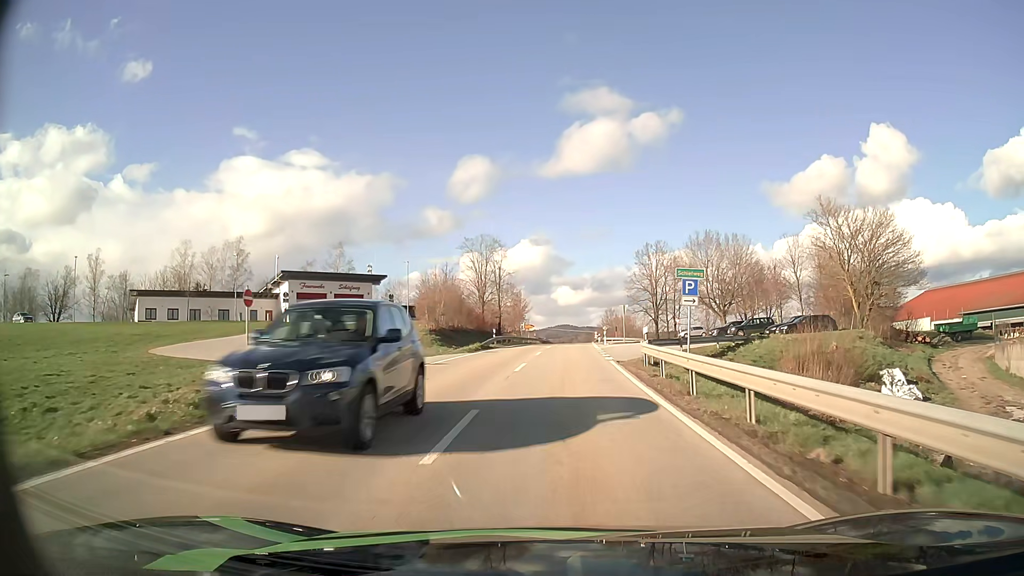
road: secondary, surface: asphalt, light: Day
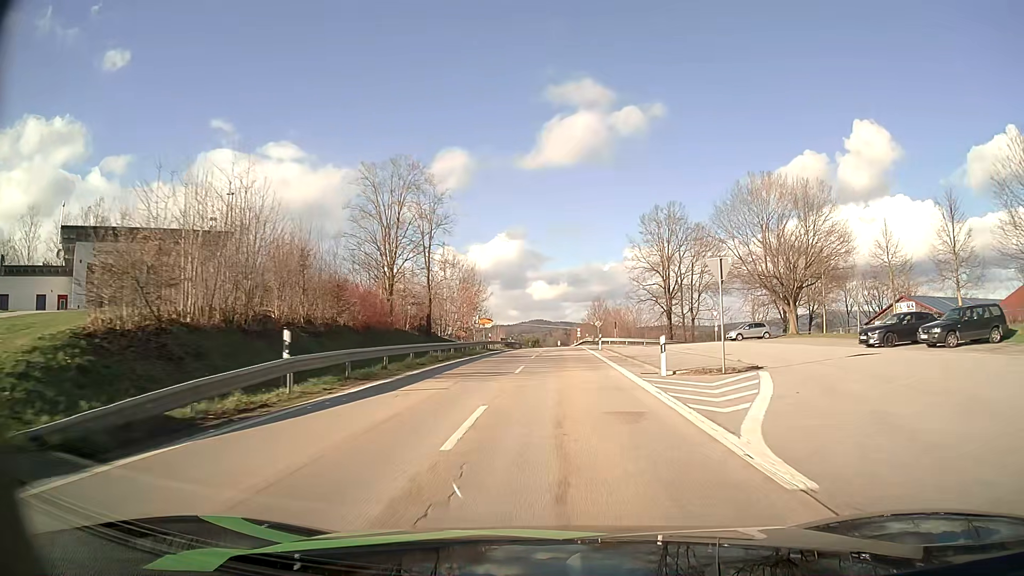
(+0.7, +36.7) m; +2°
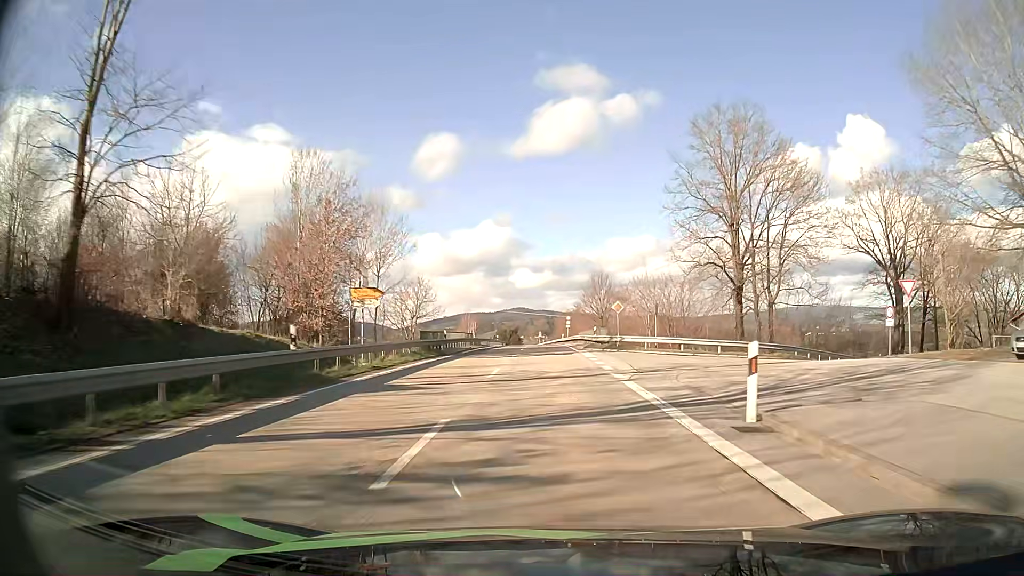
(+0.6, +39.8) m; +1°
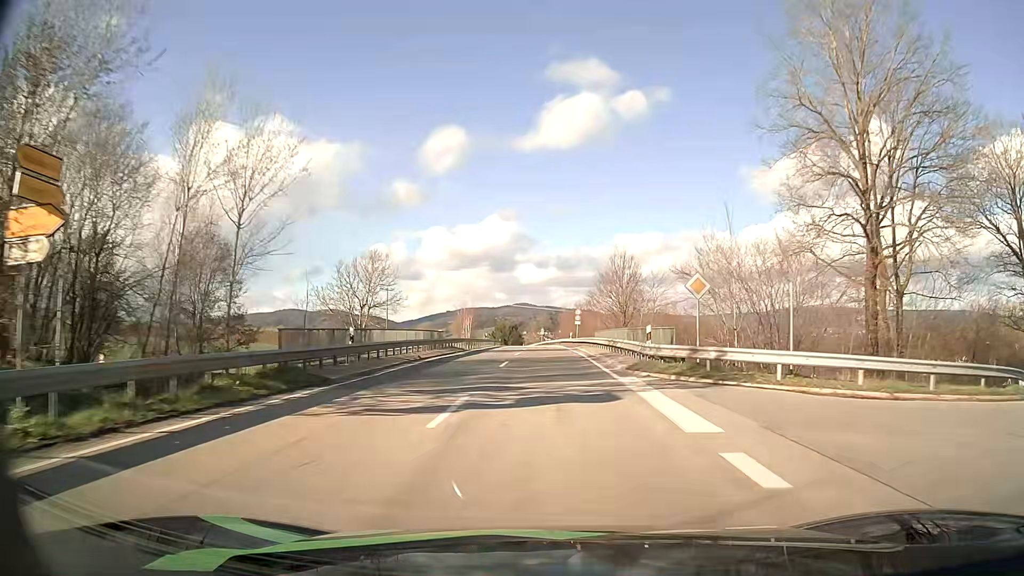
(0.0, +20.8) m; 0°
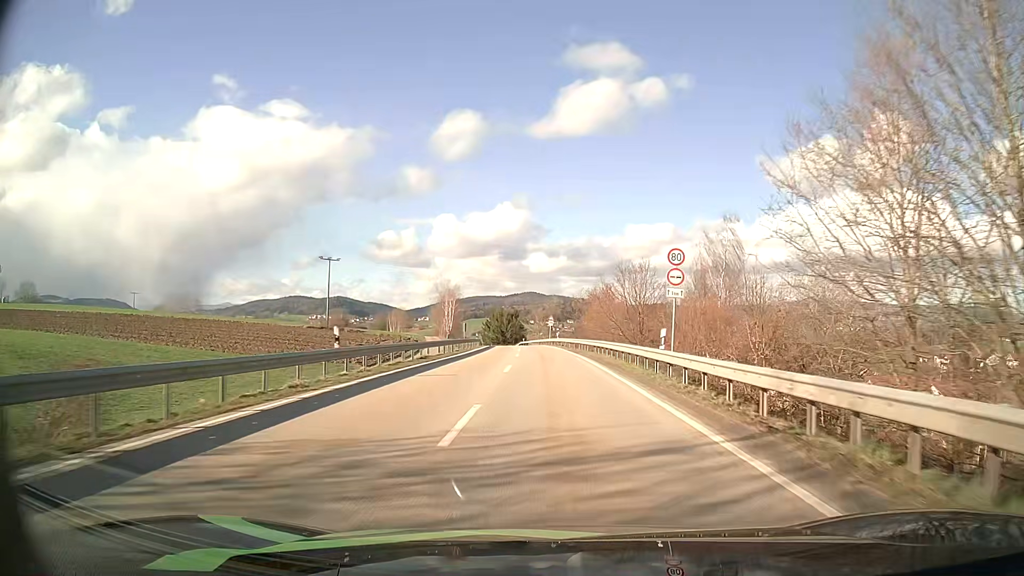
(-0.4, +51.8) m; -1°
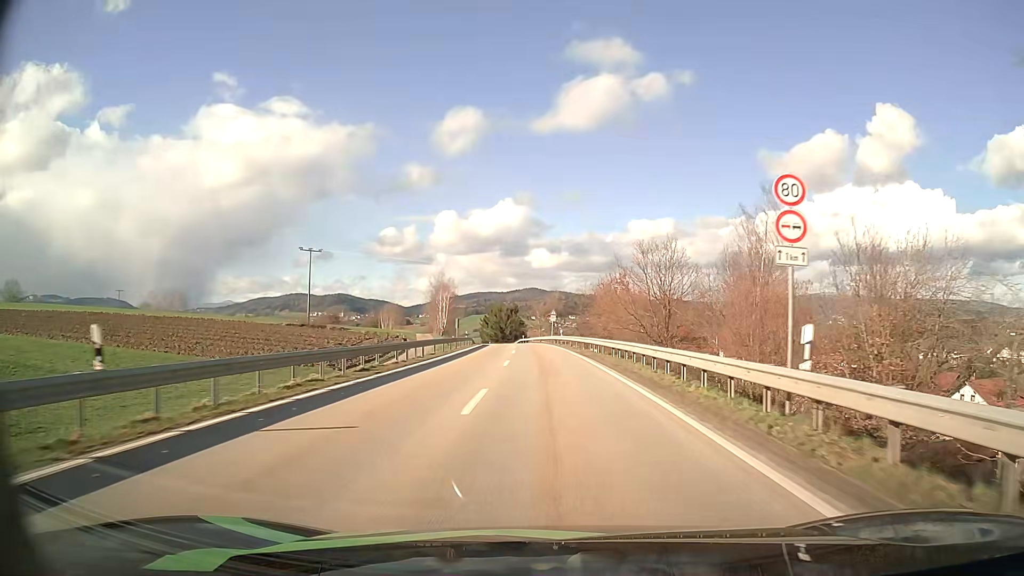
(0.0, +10.5) m; 0°
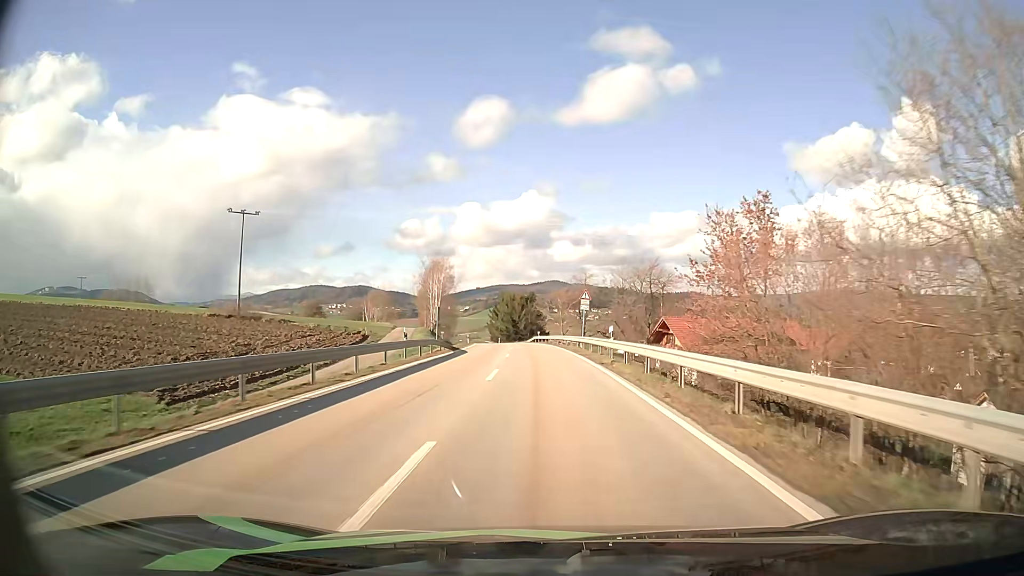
(-0.3, +32.1) m; -2°
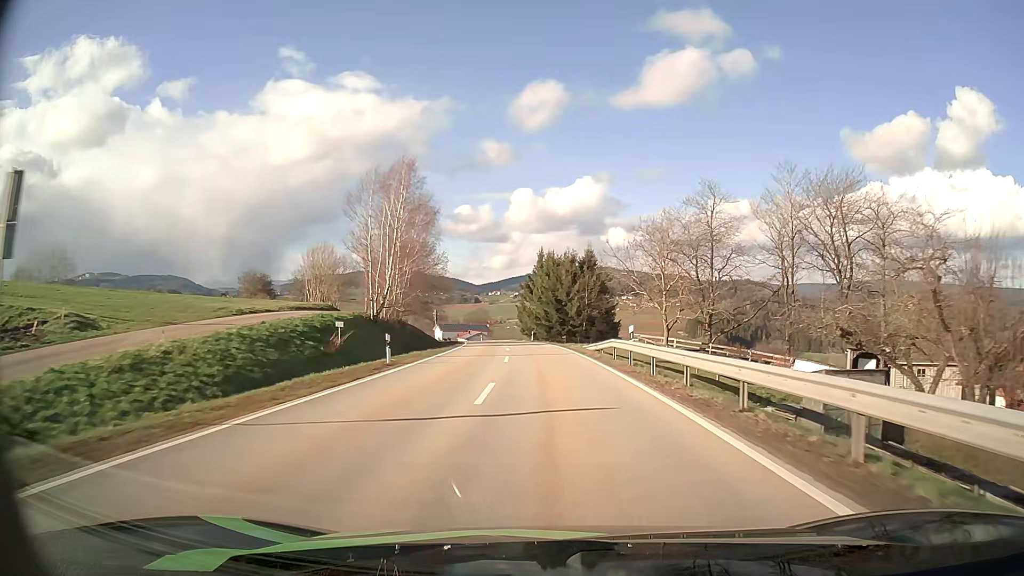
(-2.0, +56.0) m; -4°
(0, +10) (0, +20) (-1, +30) (-1, +40) (-2, +50) (-3, +60) (-4, +70) (-6, +80) (-7, +90) (-9, +99) m
